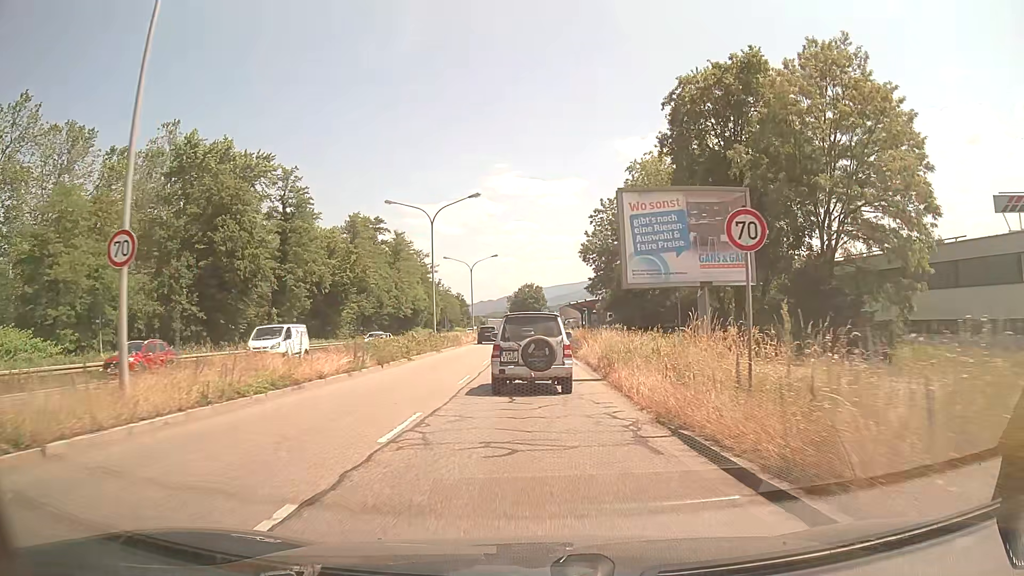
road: primary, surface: asphalt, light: Day
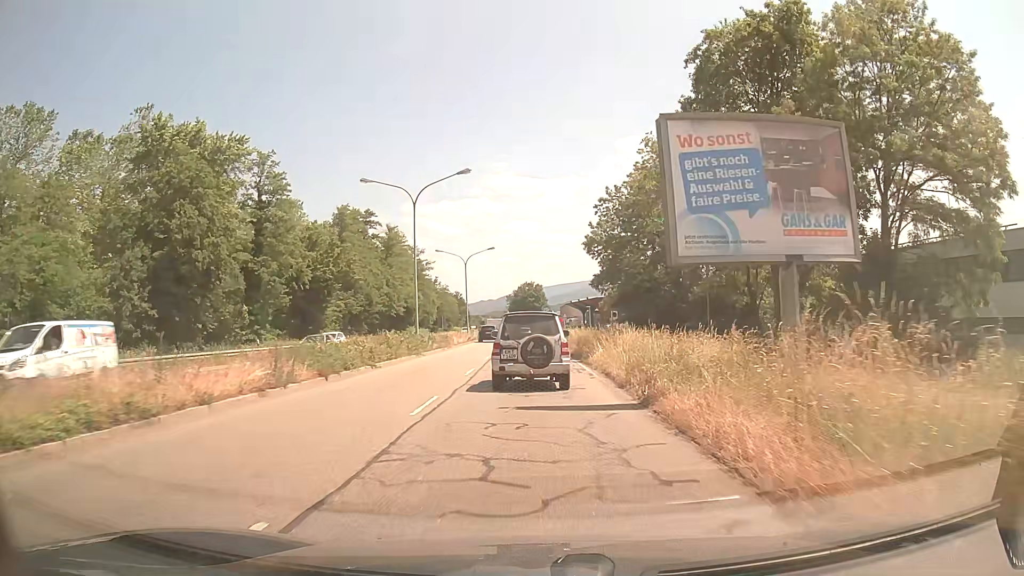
(0.0, +6.7) m; 0°
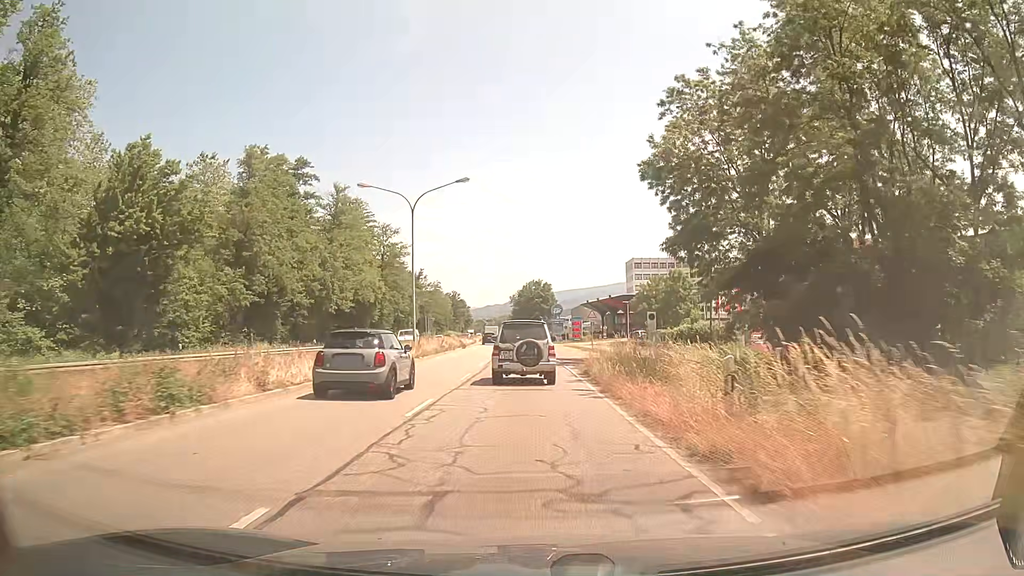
(-0.3, +35.9) m; -1°
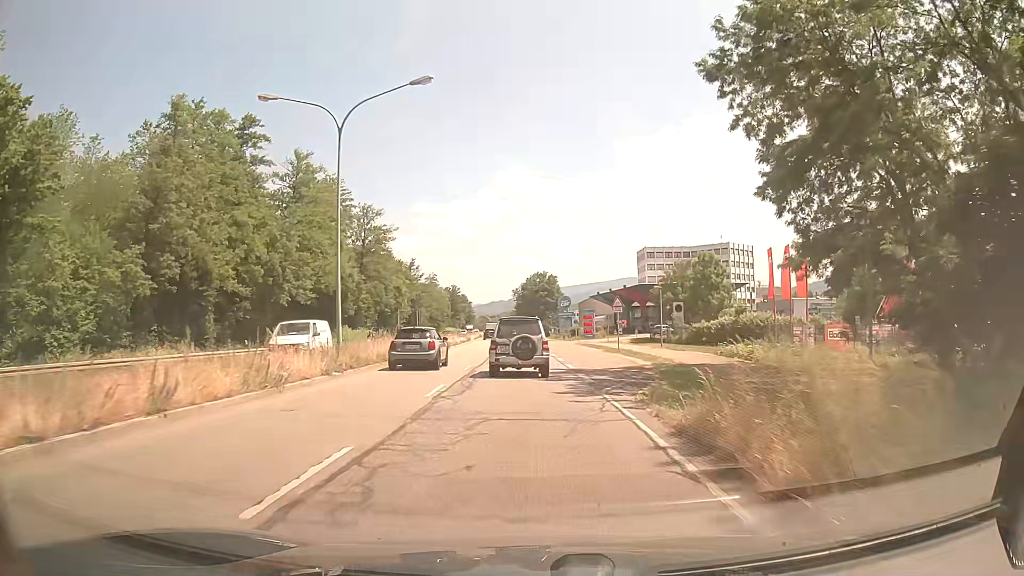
(0.0, +15.5) m; 0°
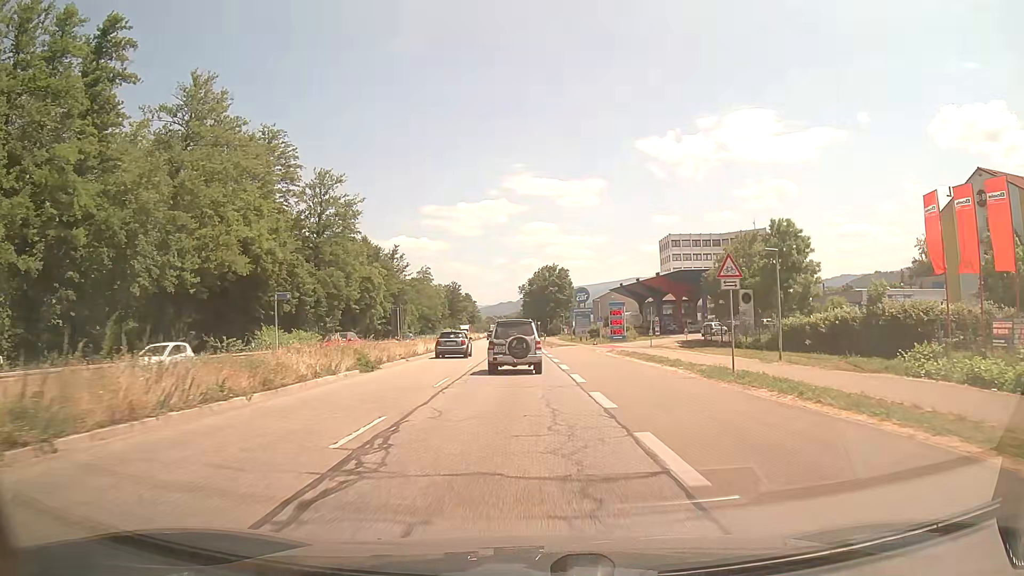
(-0.1, +24.0) m; -1°
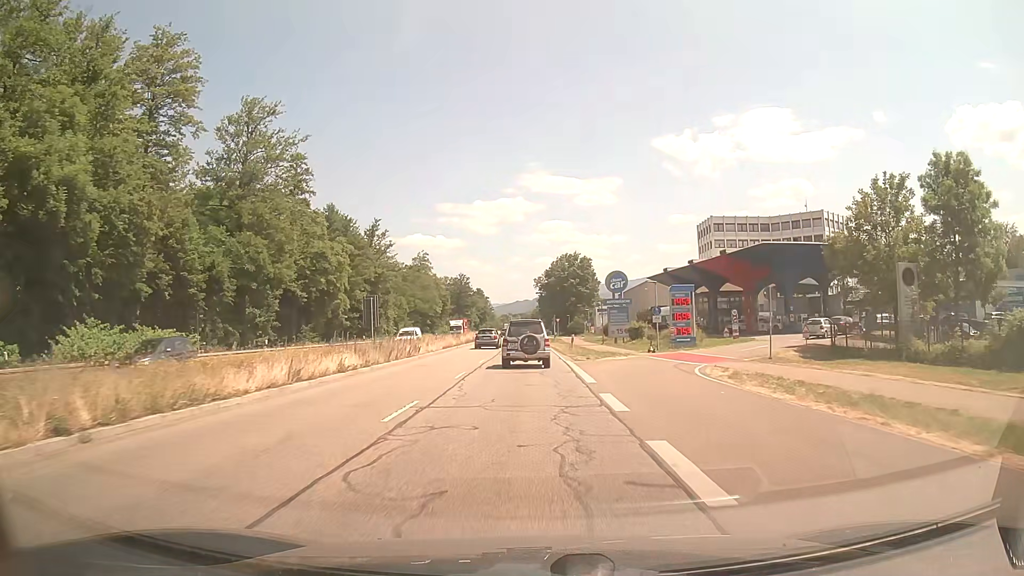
(-0.1, +24.9) m; -1°
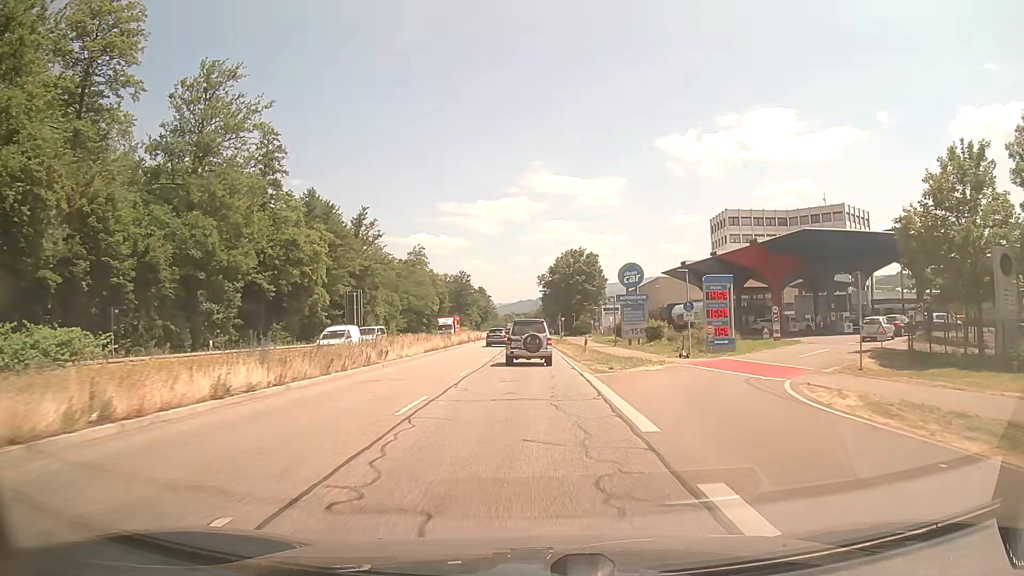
(0.0, +8.4) m; 0°
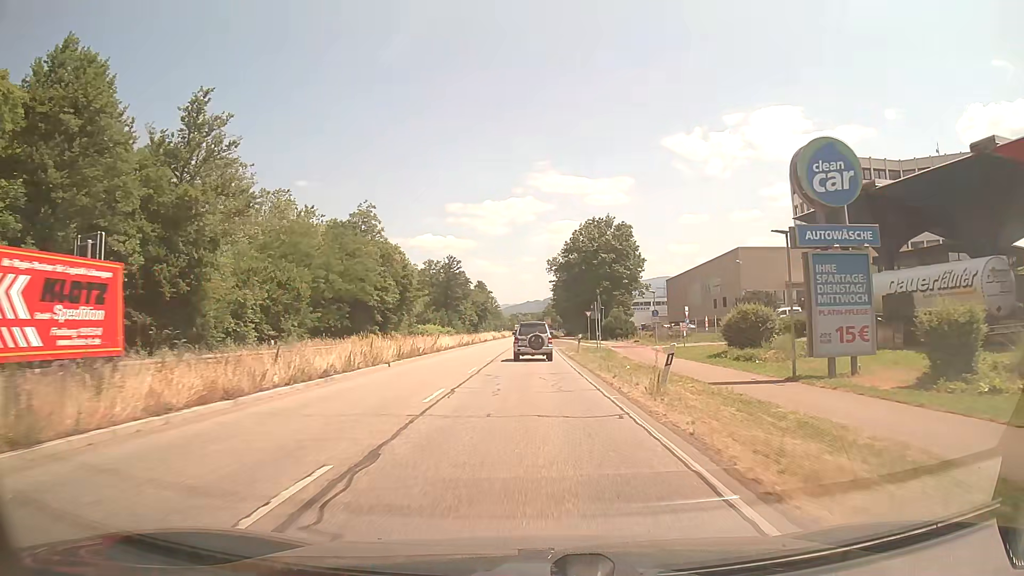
(-0.1, +43.2) m; 0°
(0, +10) (0, +20) (0, +30) (0, +40) (0, +50) (0, +60) (0, +70) (0, +80) (0, +90) (0, +100) m
